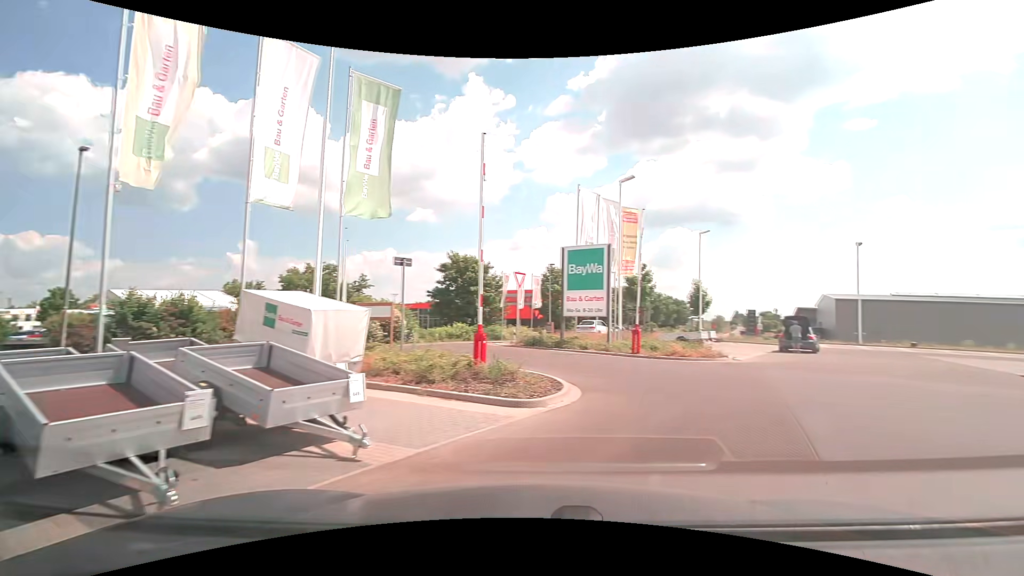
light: Day
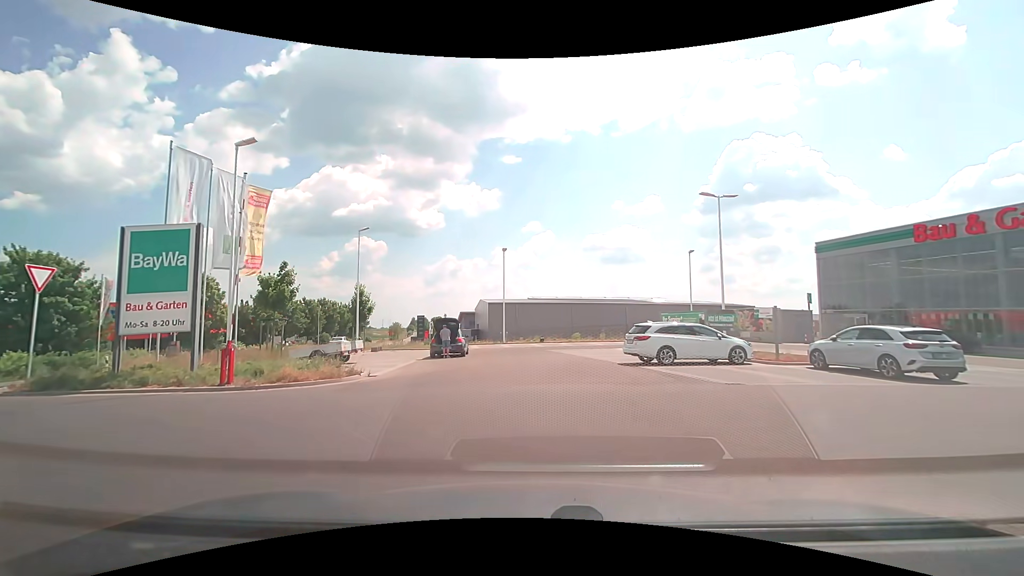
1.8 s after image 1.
(+2.0, +4.8) m; +35°
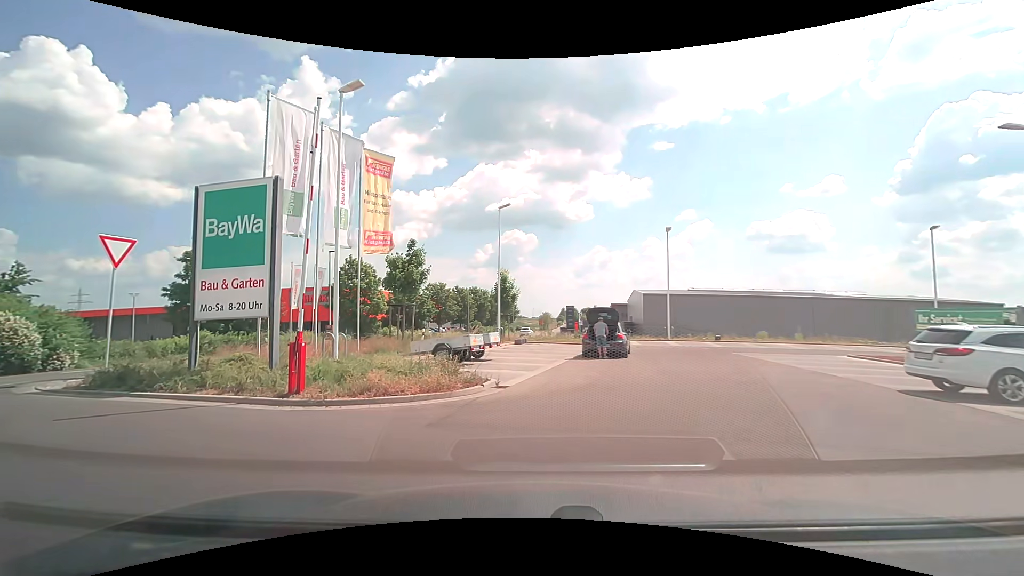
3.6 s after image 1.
(-0.5, +5.4) m; -15°
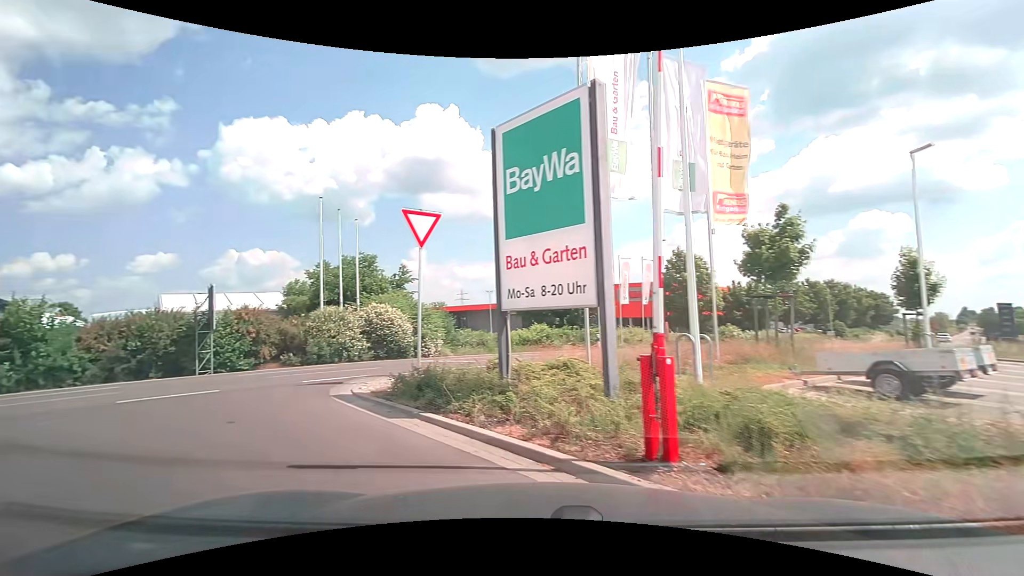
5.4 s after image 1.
(-1.4, +5.1) m; -36°
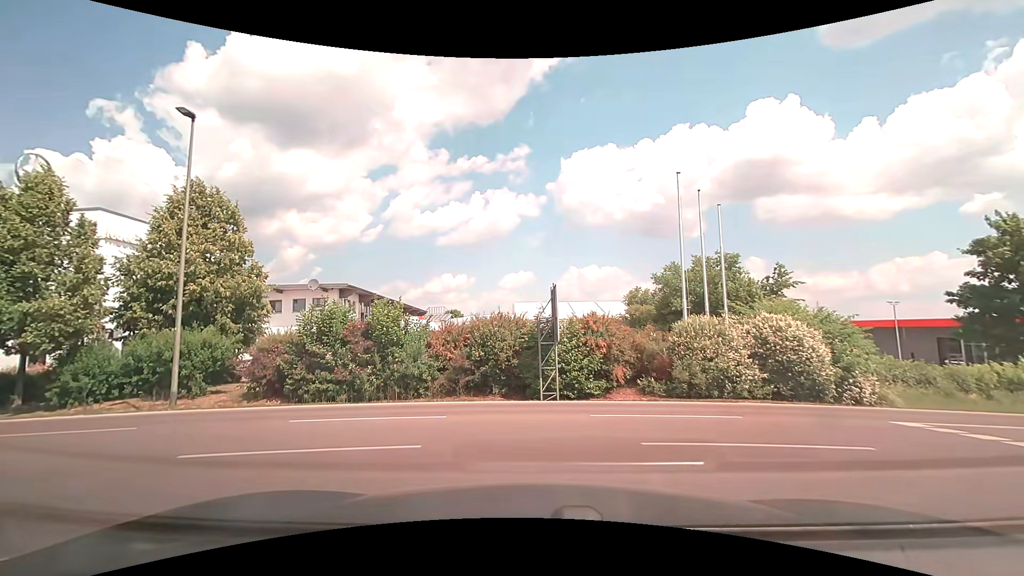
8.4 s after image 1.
(-2.8, +6.4) m; -38°
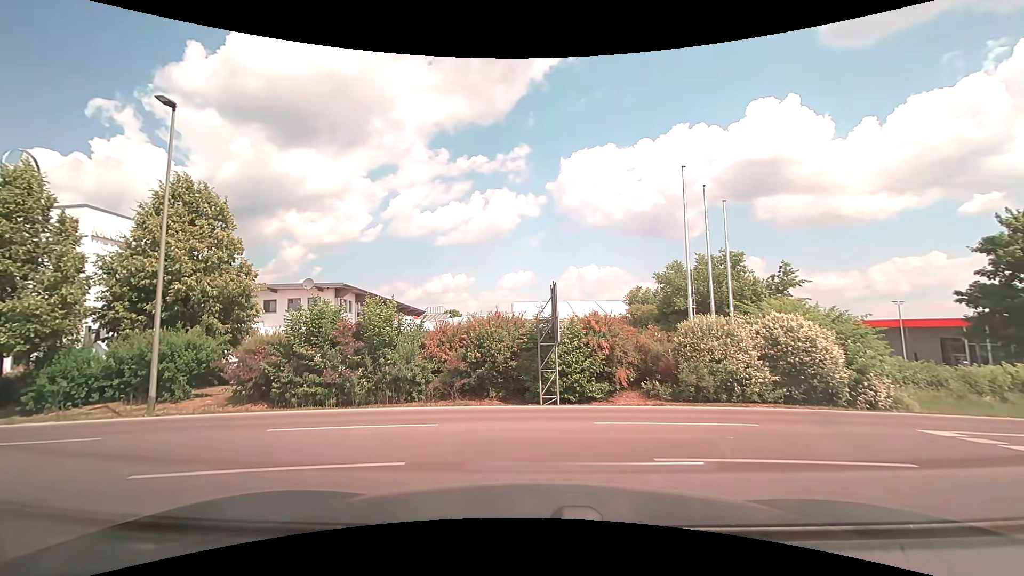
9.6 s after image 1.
(0.0, +0.7) m; 0°
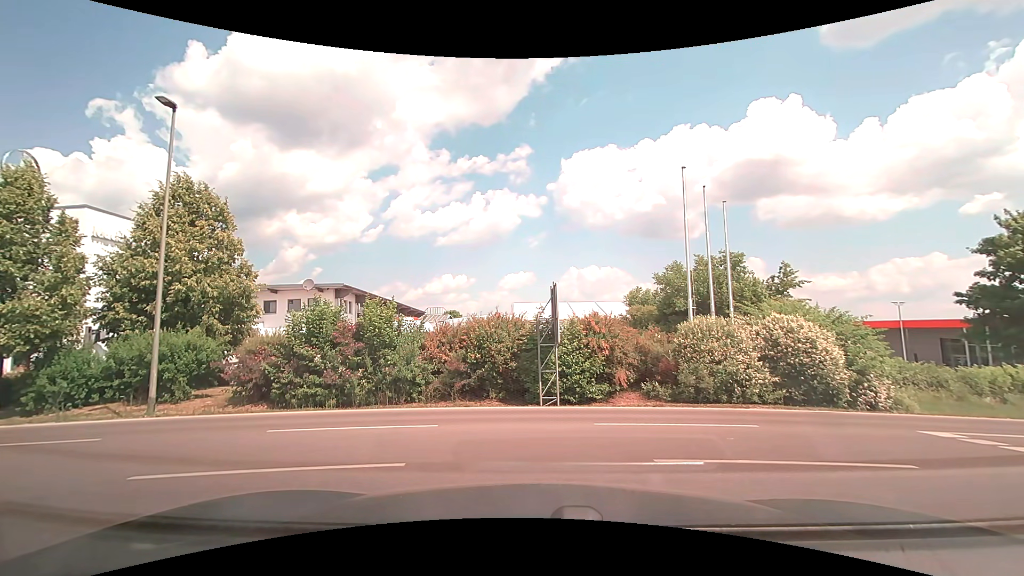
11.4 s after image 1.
(0.0, +0.1) m; 0°
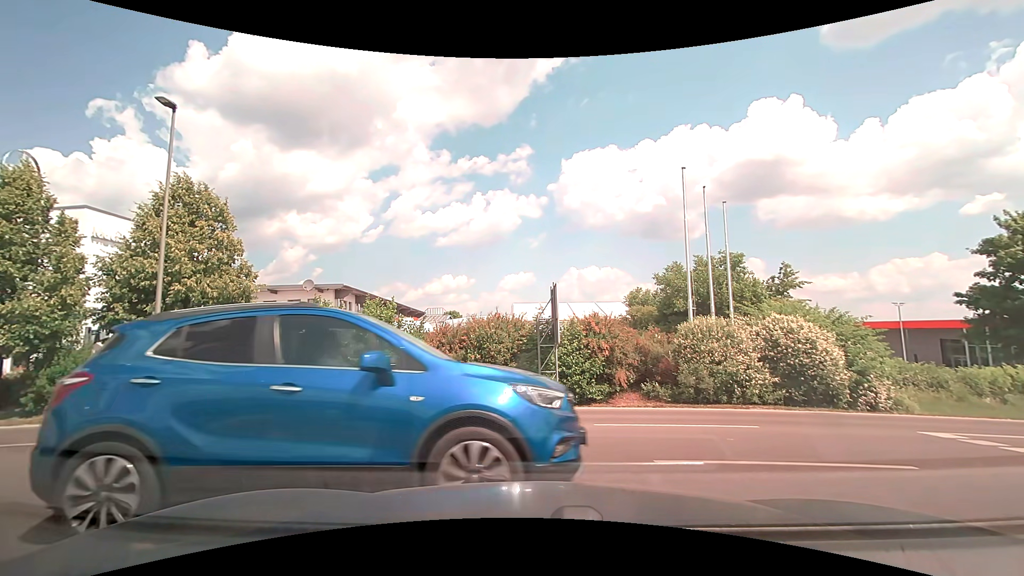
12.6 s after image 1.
(0.0, 0.0) m; 0°
